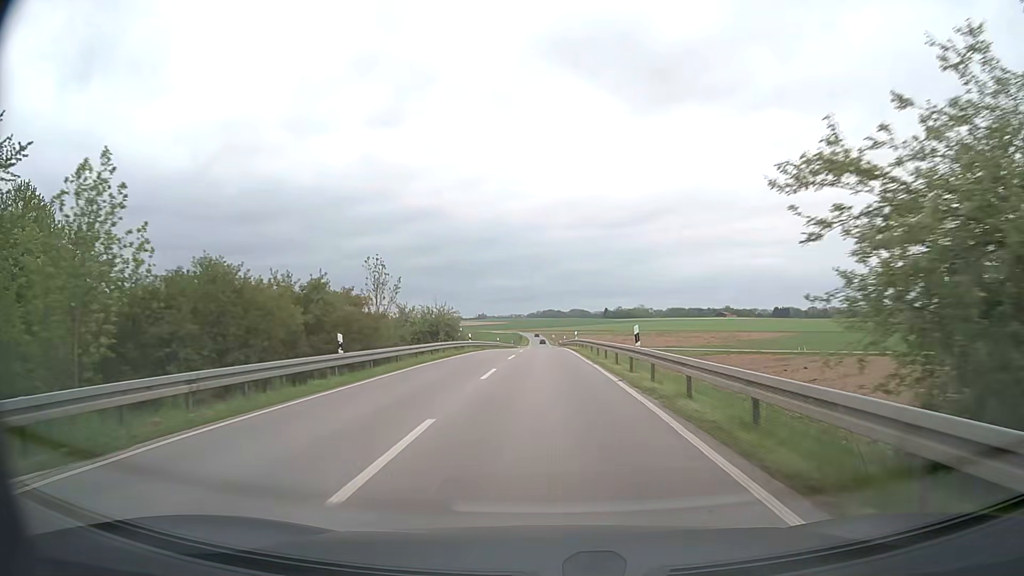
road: secondary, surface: asphalt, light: Day
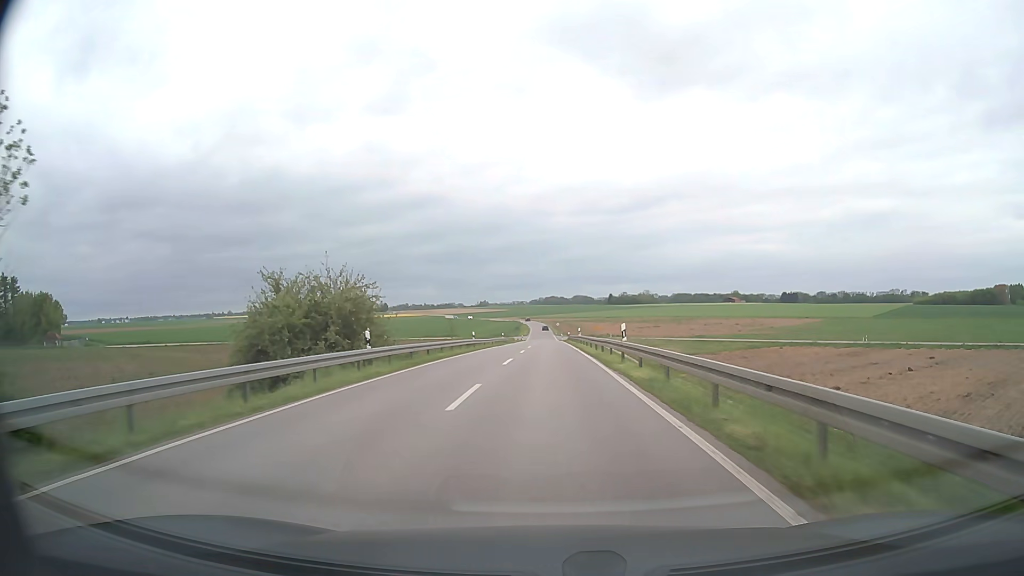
(-0.1, +30.5) m; 0°
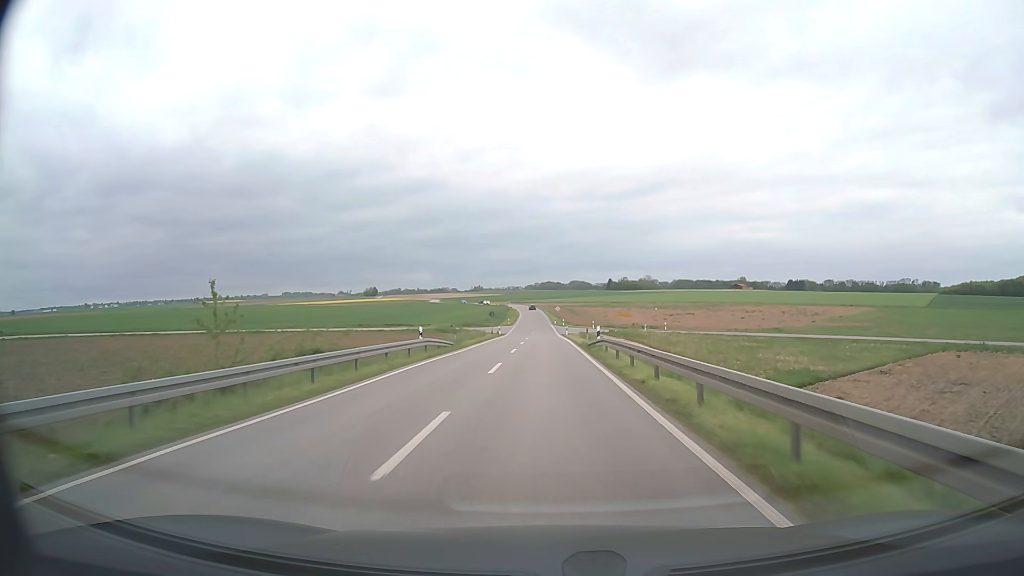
(+0.1, +52.2) m; 0°
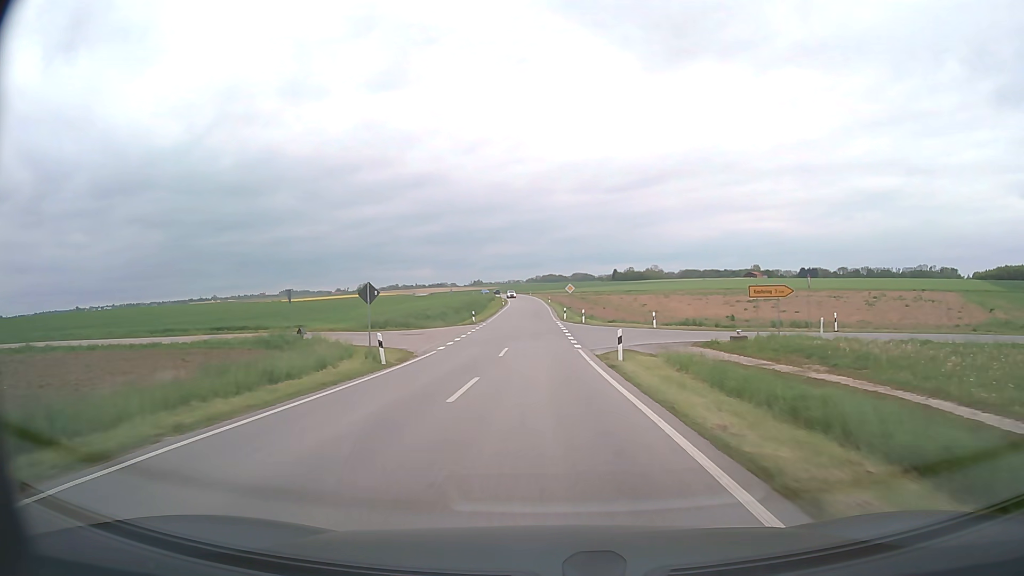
(0.0, +54.1) m; 0°
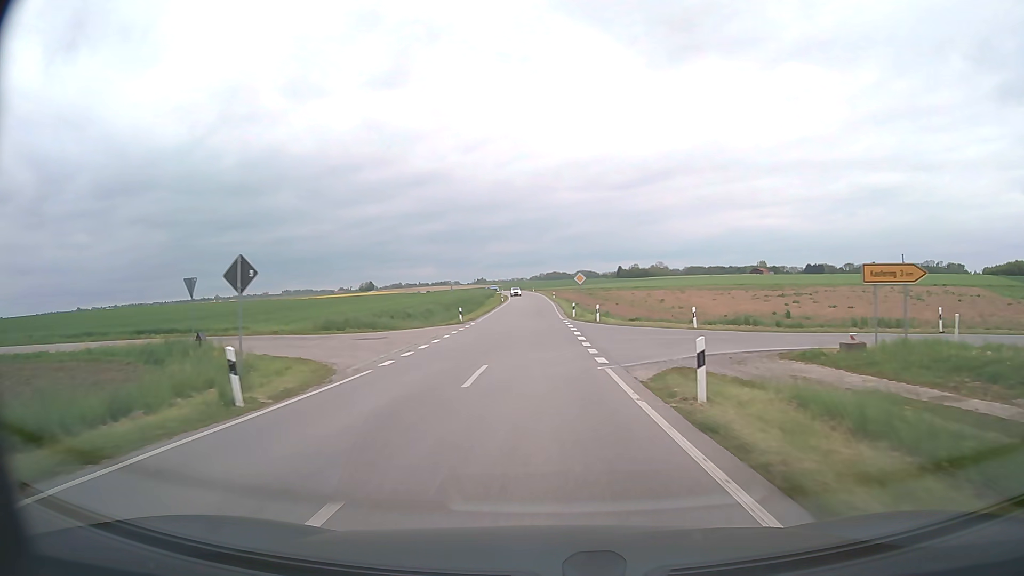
(-0.1, +10.7) m; 0°
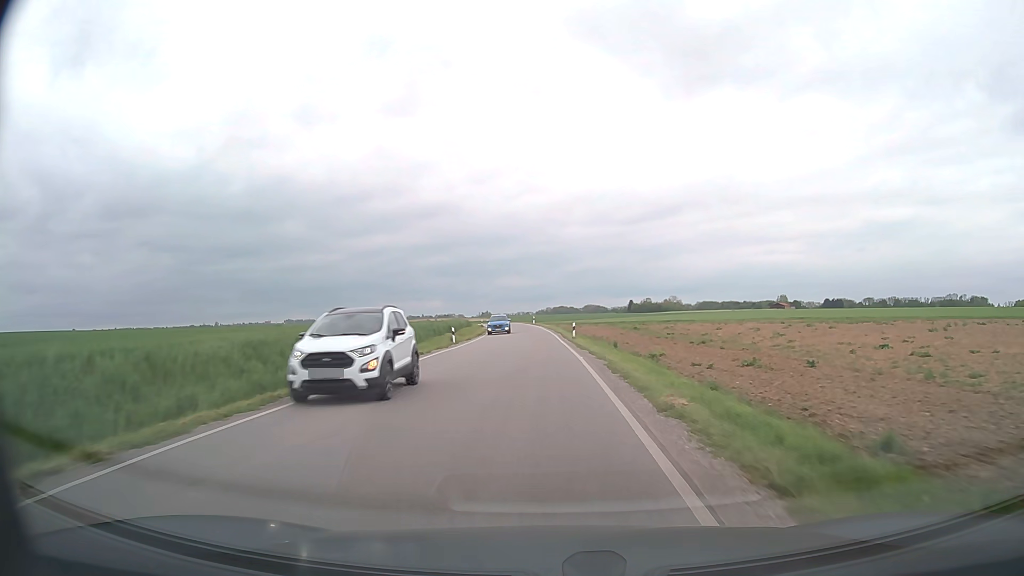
(-0.3, +52.2) m; 0°
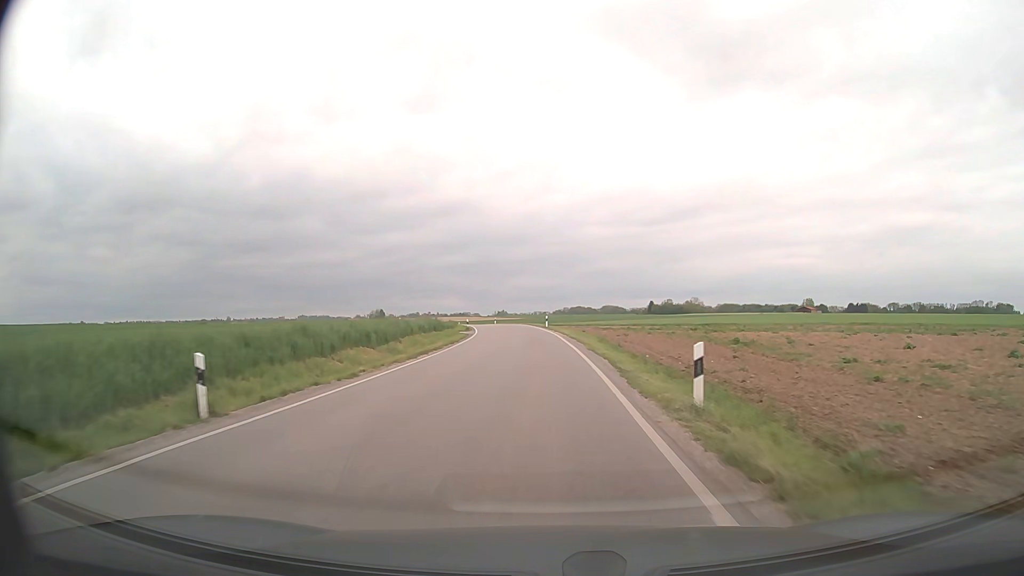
(-0.2, +30.4) m; -2°
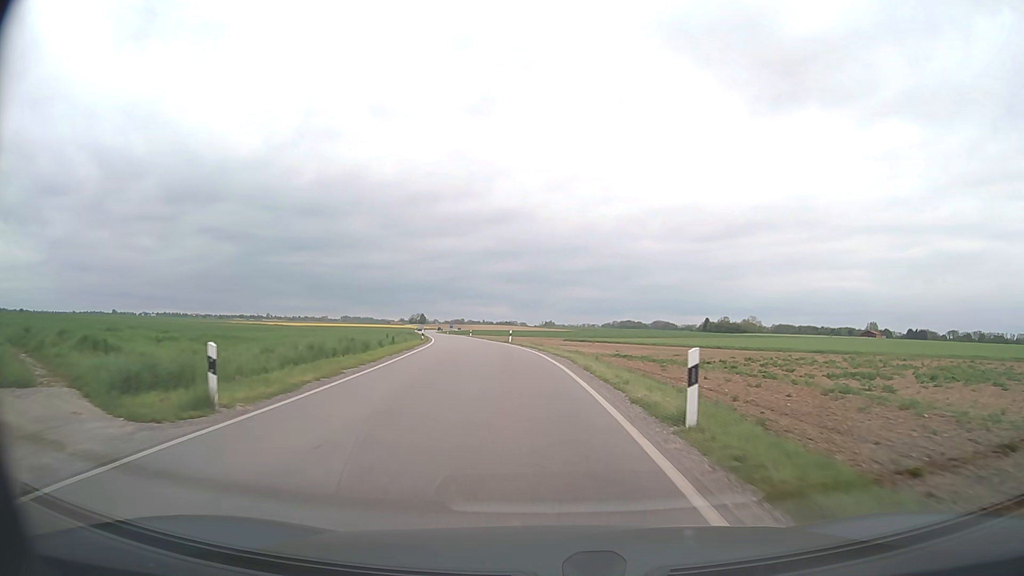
(-1.1, +49.1) m; -4°
(0, +10) (-1, +20) (-2, +30) (-3, +40) (-4, +50) (-6, +60) (-8, +70) (-9, +79) (-11, +89) (-13, +99) m
